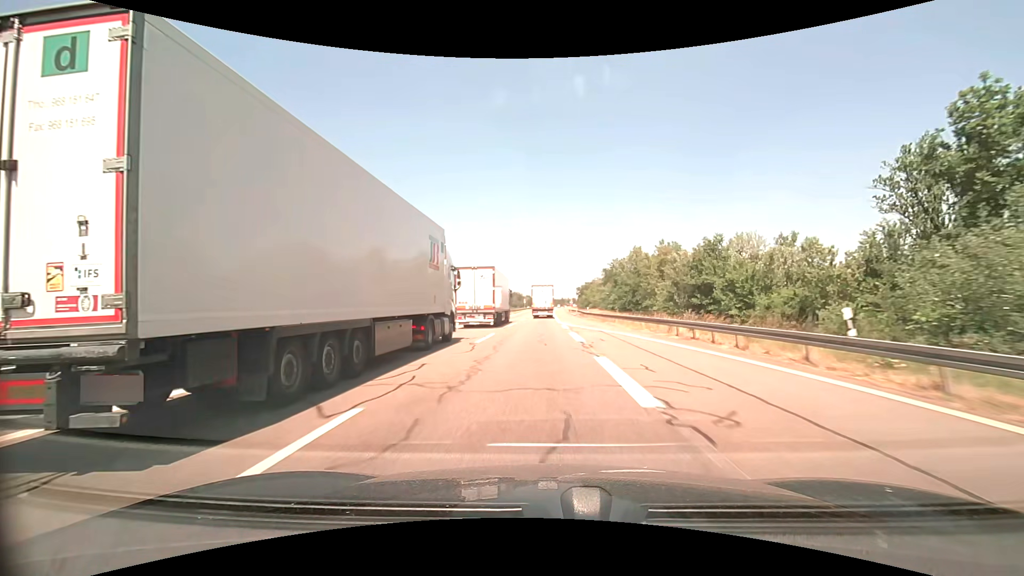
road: motorway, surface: asphalt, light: Day
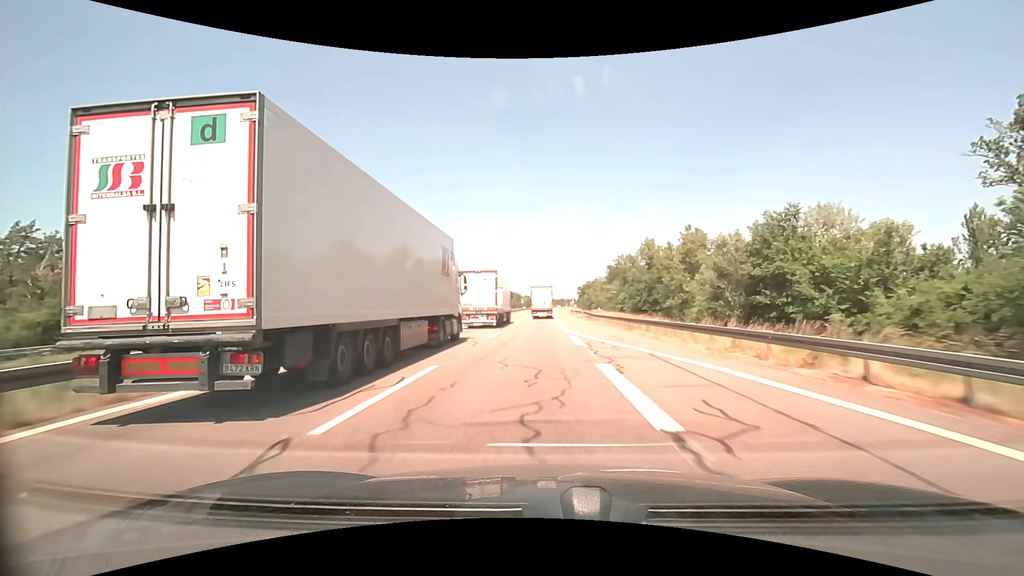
(0.0, +13.1) m; 0°
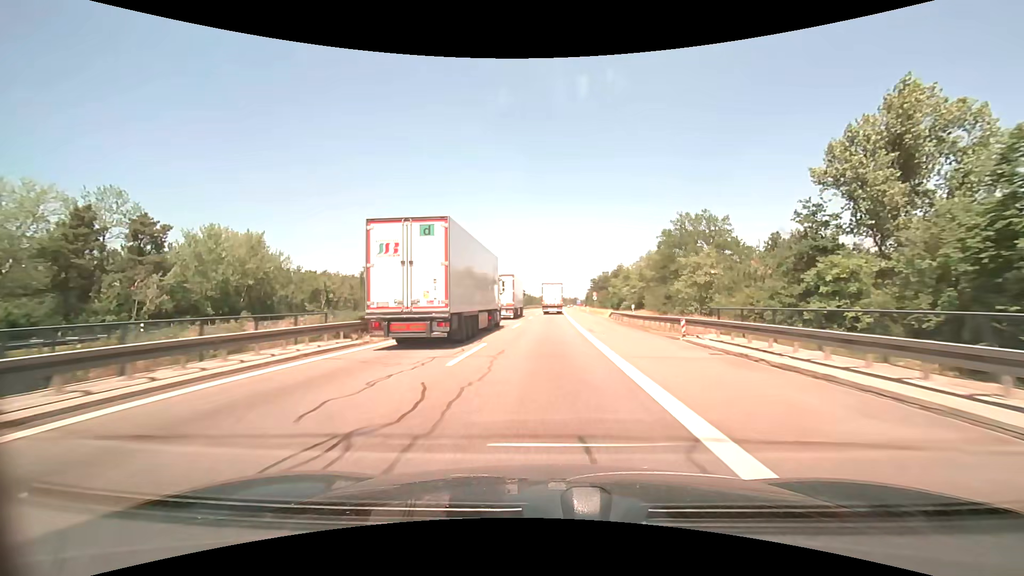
(-0.1, +66.4) m; 0°
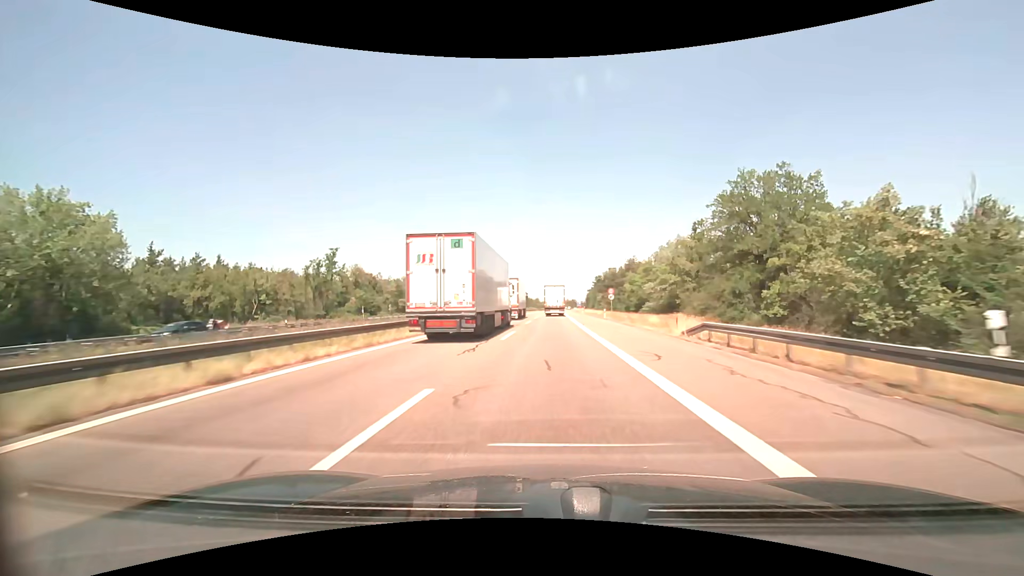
(0.0, +27.0) m; 0°
(0, +10) (0, +20) (0, +30) (0, +40) (+1, +50) (+1, +60) (+1, +70) (+1, +80) (+2, +90) (+2, +100) m
